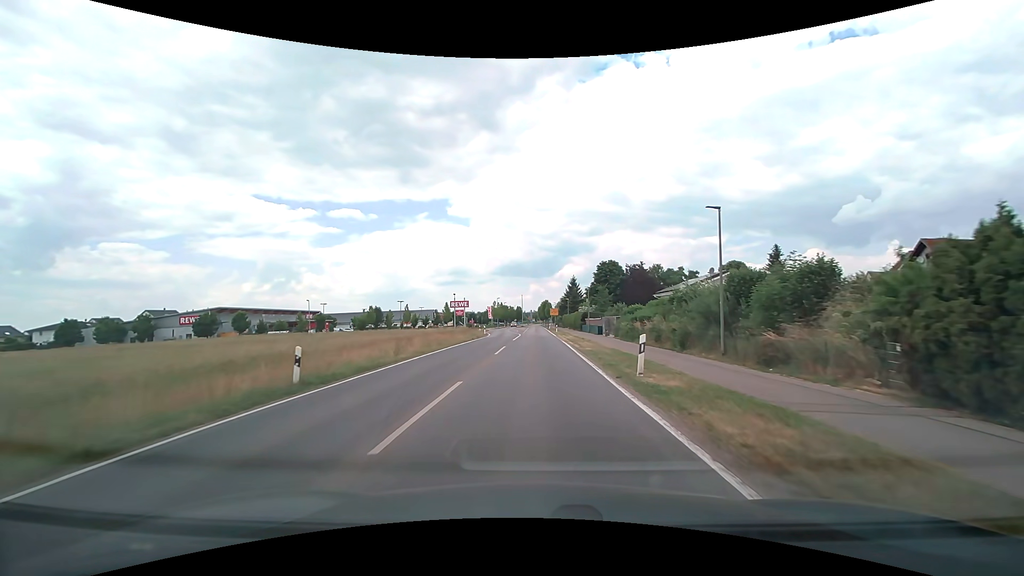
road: tertiary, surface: asphalt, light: Day
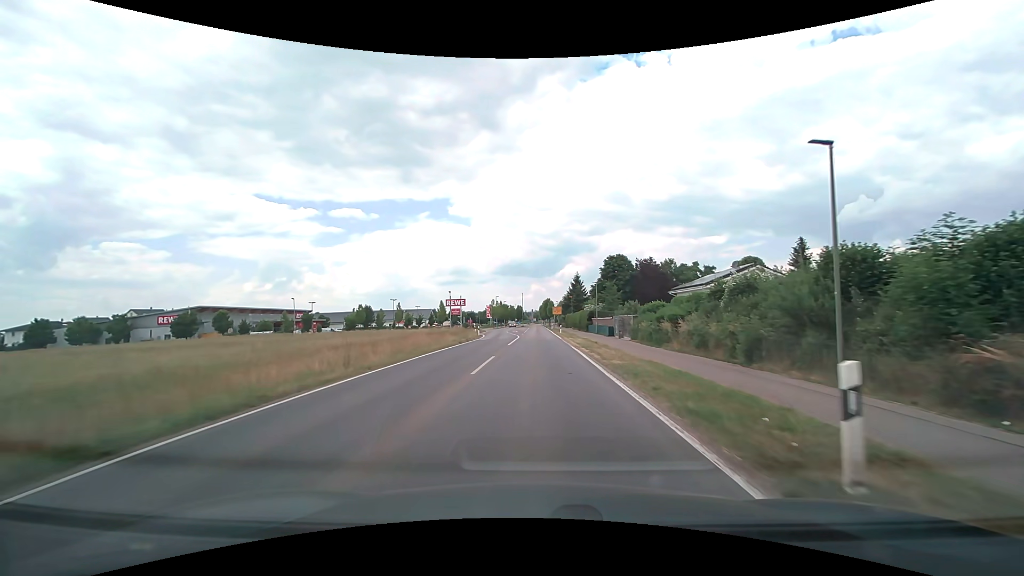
(0.0, +7.7) m; 0°
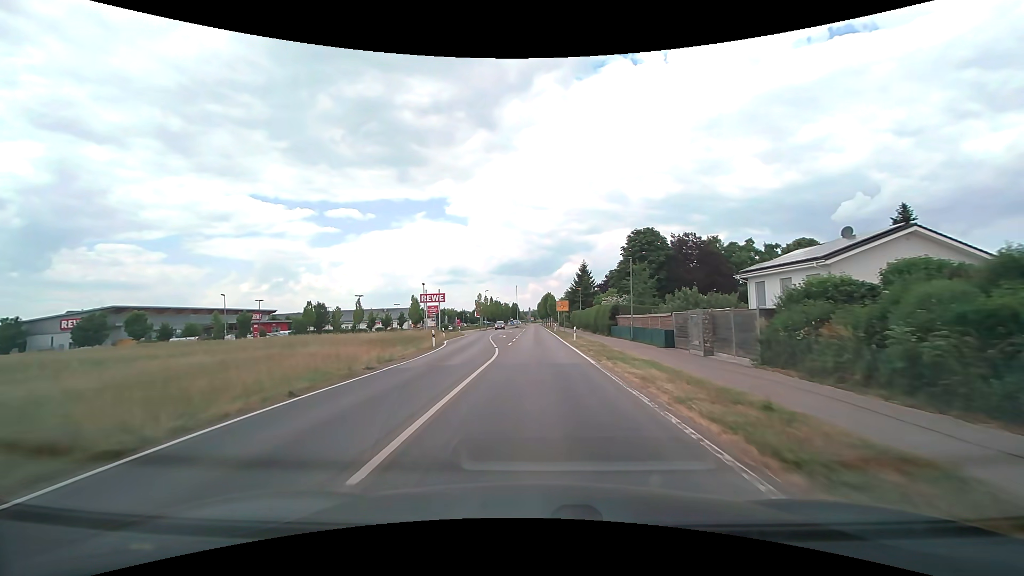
(+0.1, +23.1) m; +1°
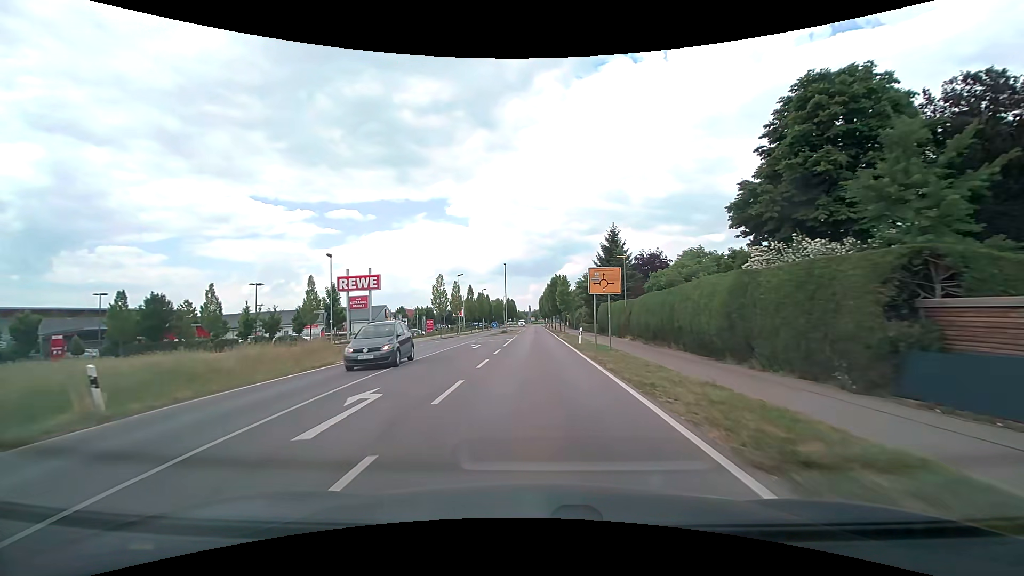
(0.0, +38.3) m; 0°
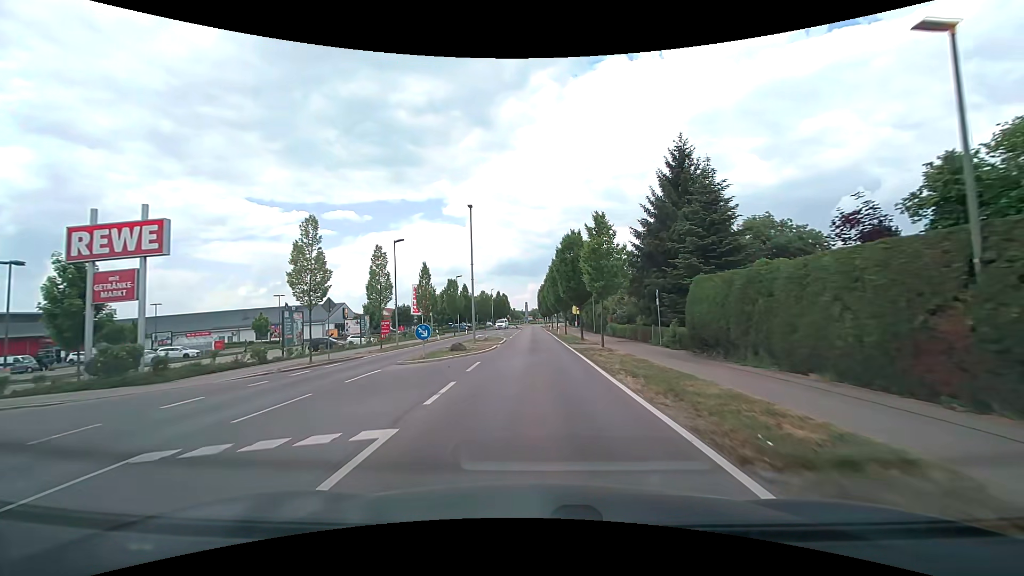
(0.0, +30.5) m; 0°
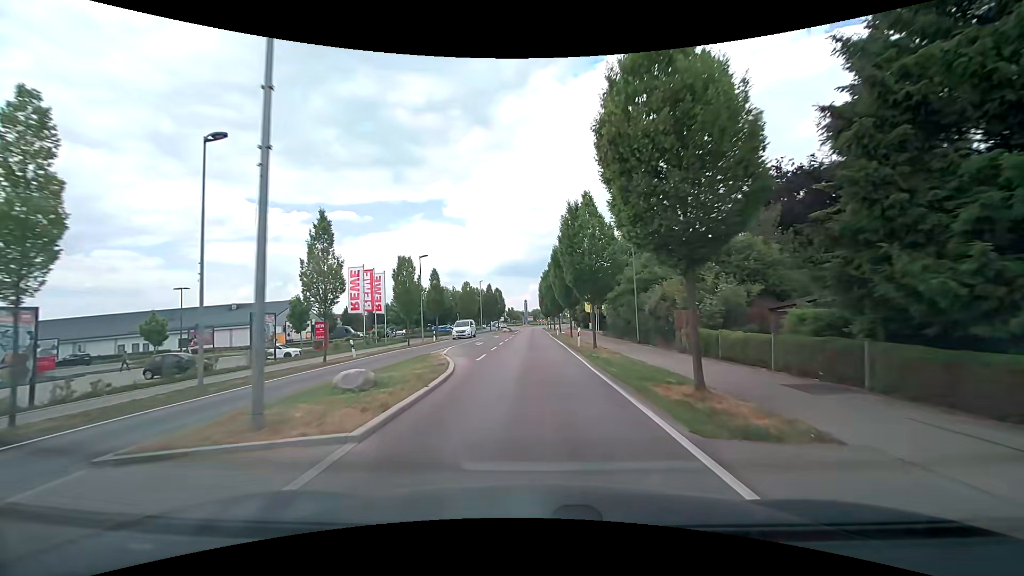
(+0.1, +22.8) m; 0°
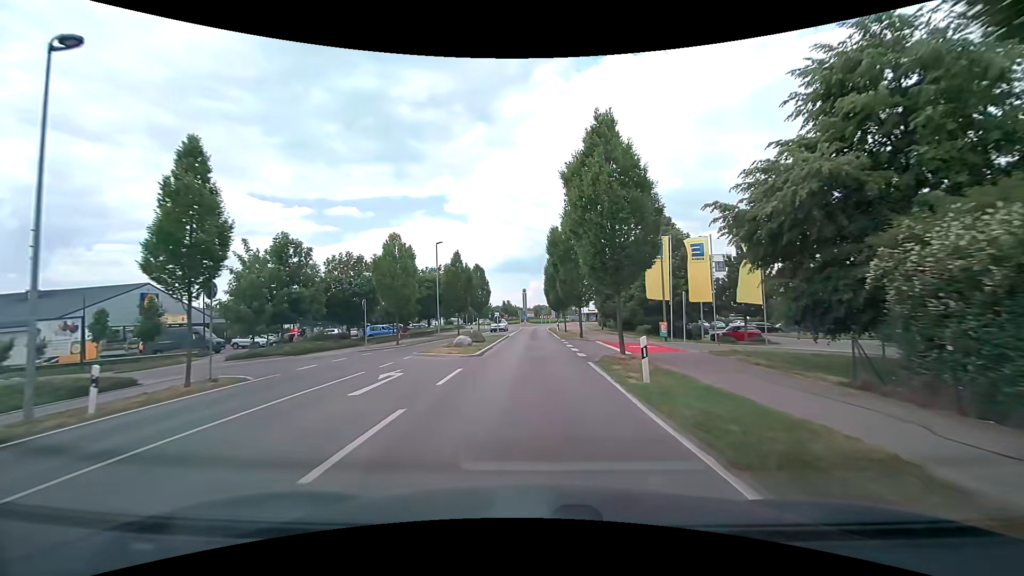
(-0.5, +37.3) m; -1°
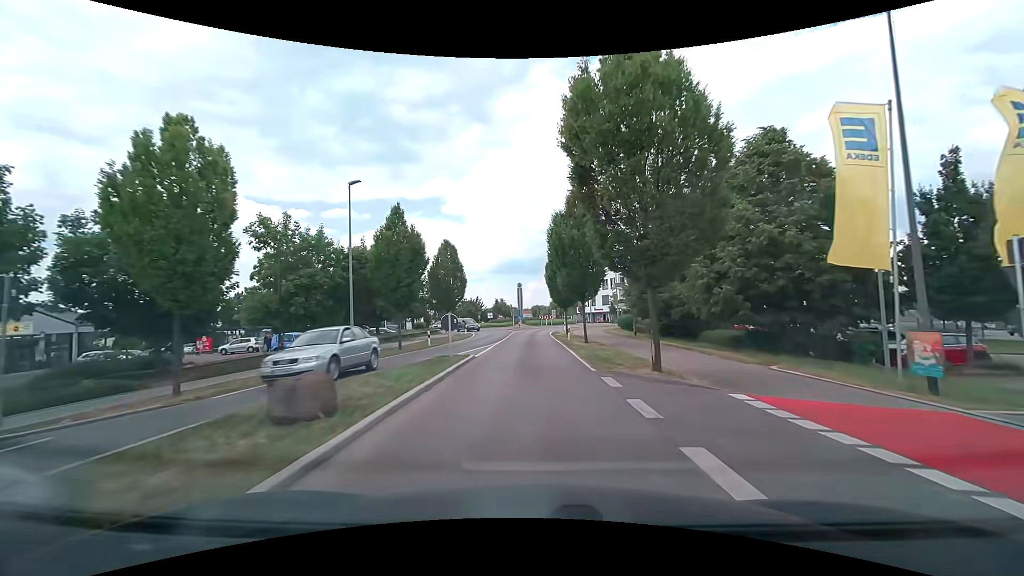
(+0.2, +19.9) m; 0°
(0, +10) (0, +20) (0, +30) (0, +40) (+1, +50) (+2, +60) (+4, +70) (+10, +77) (+19, +82) (+29, +84) m
